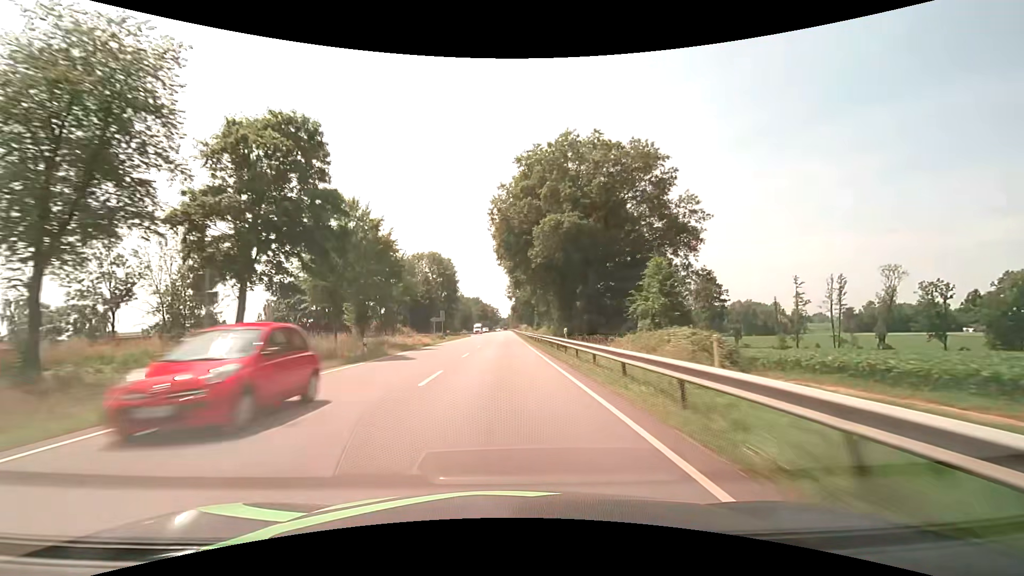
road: primary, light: Day
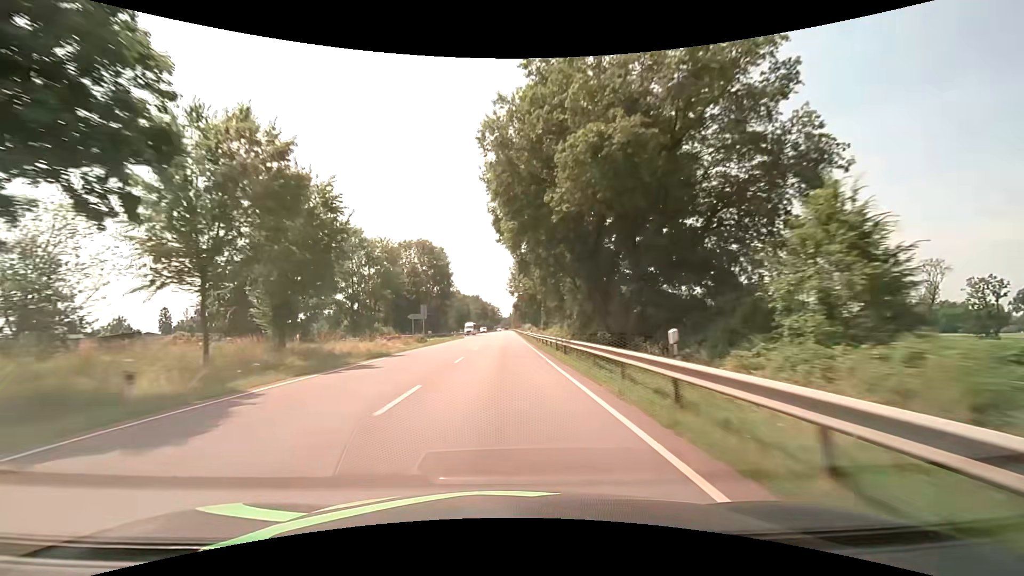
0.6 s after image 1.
(0.0, +15.8) m; 0°
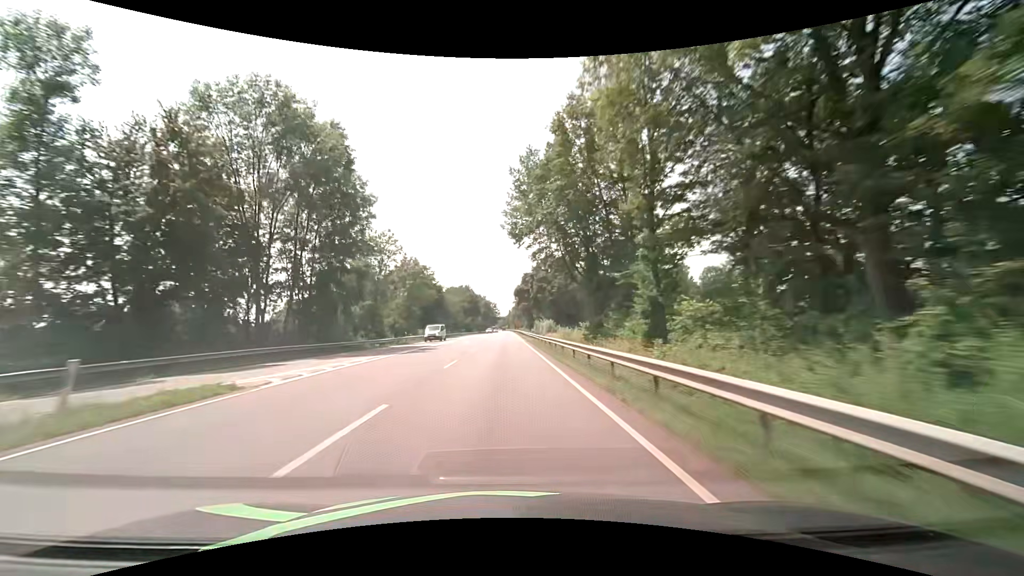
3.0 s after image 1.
(-0.1, +63.2) m; 0°
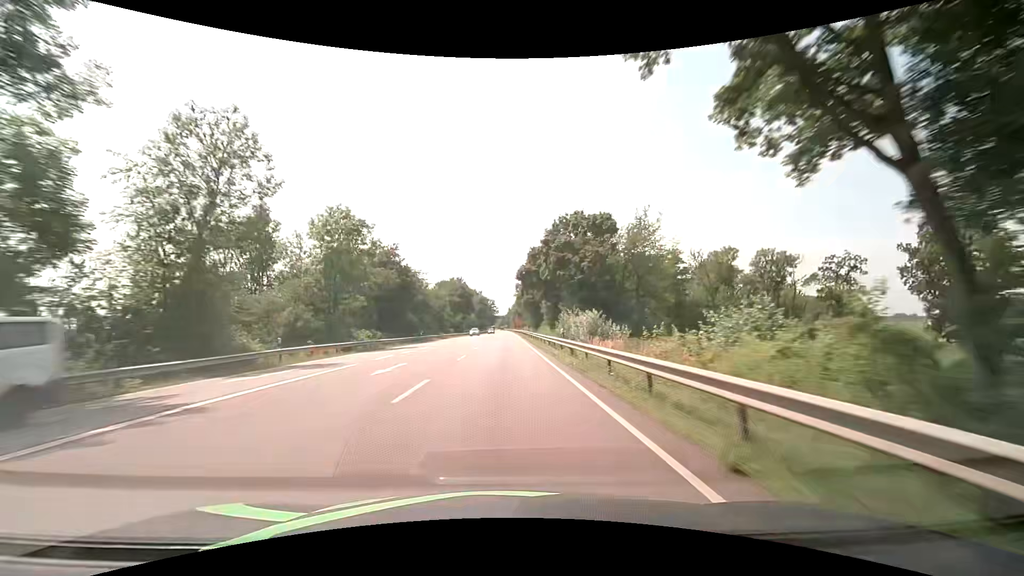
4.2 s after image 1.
(+0.1, +31.6) m; 0°
(0, +10) (0, +20) (0, +30) (0, +40) (0, +50) (0, +60) (0, +70) (0, +80) (0, +90) (0, +100) m
